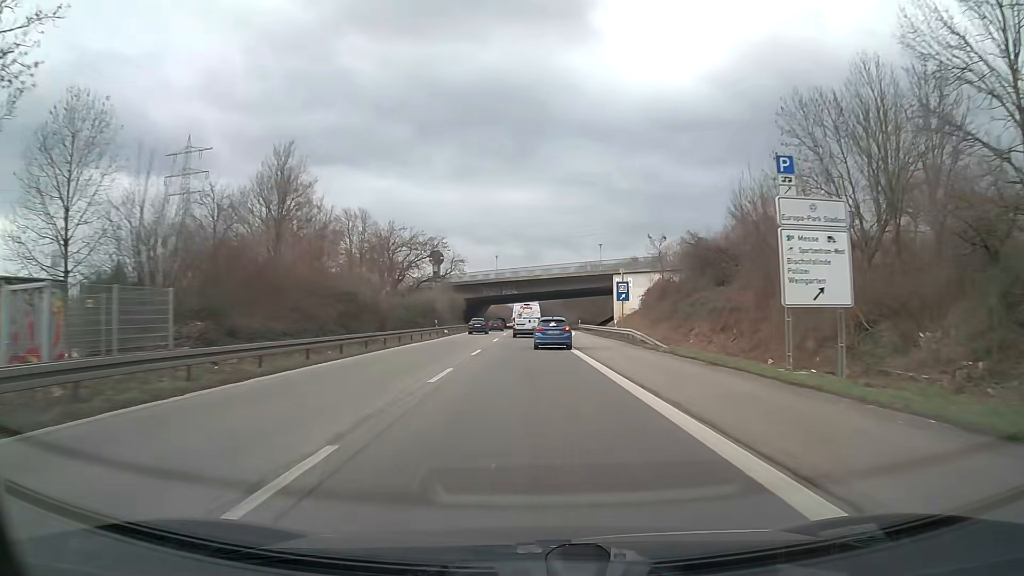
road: trunk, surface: asphalt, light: Day
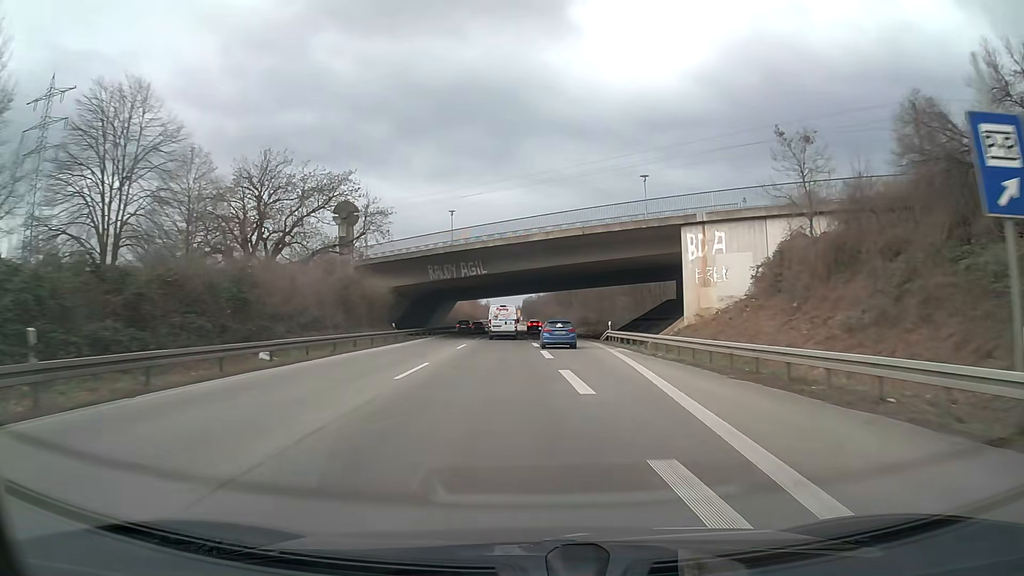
(+0.5, +44.0) m; +1°
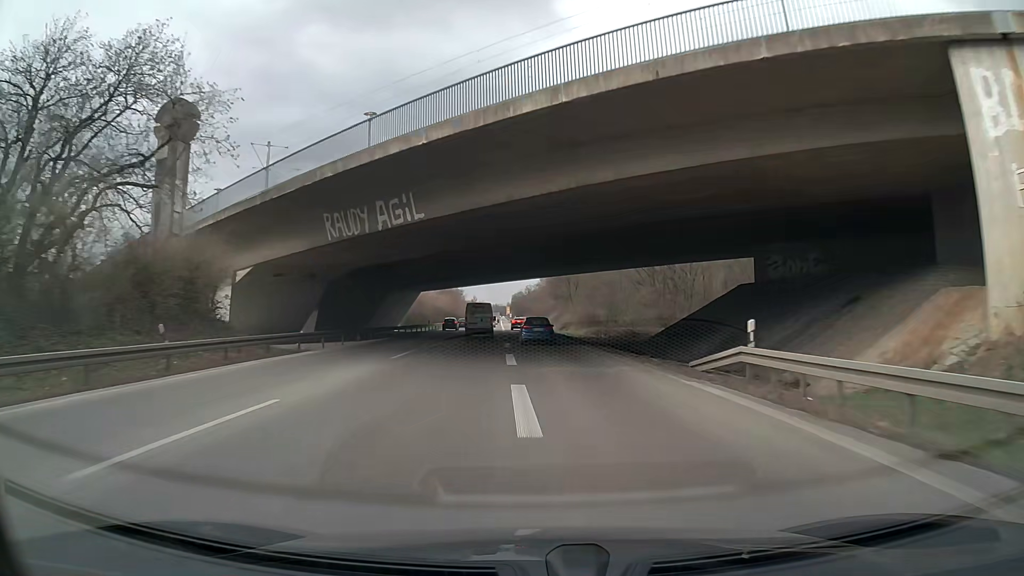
(+0.1, +28.6) m; -1°
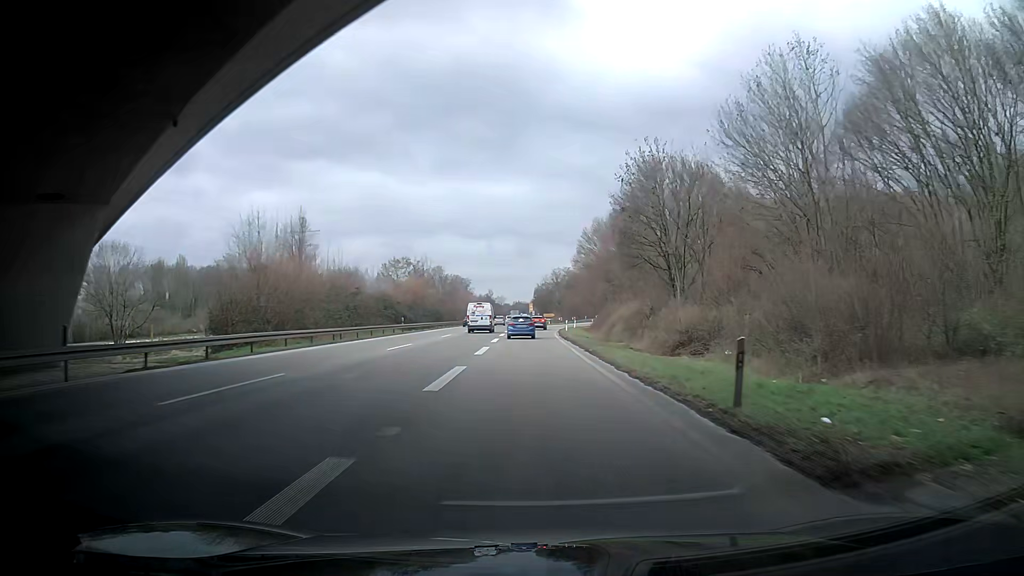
(-0.7, +67.3) m; 0°
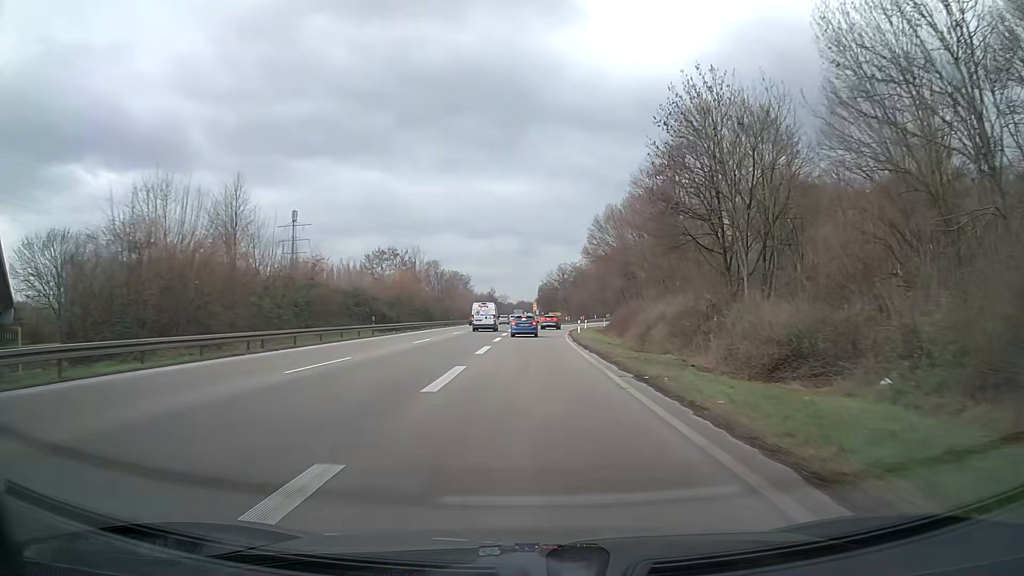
(-0.1, +12.2) m; -1°
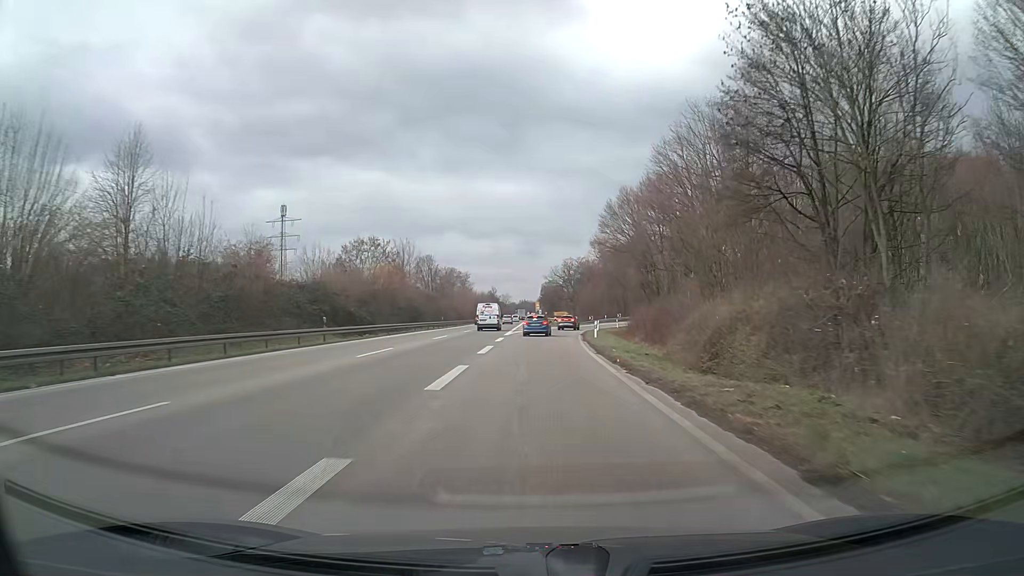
(0.0, +11.7) m; 0°
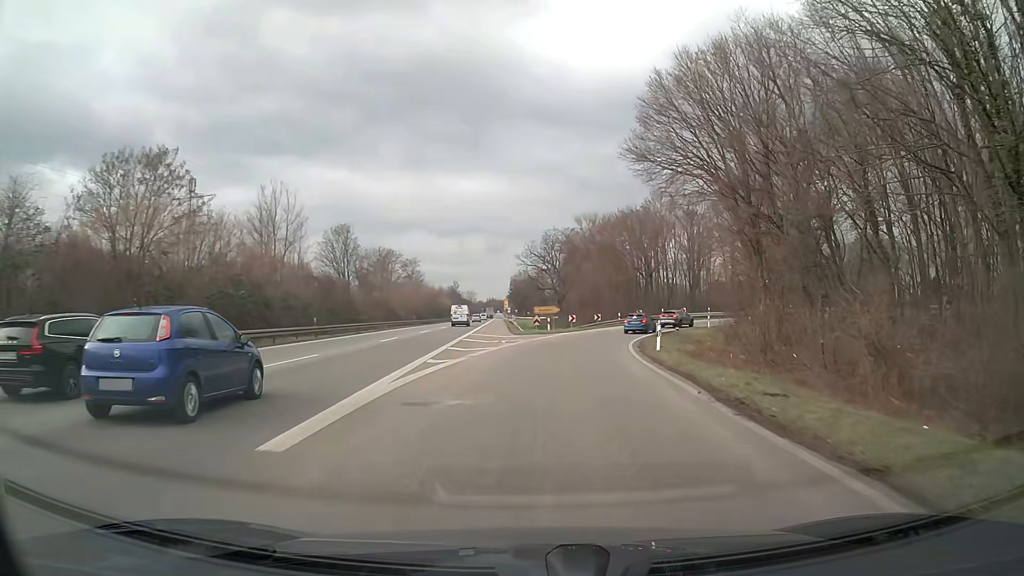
(+0.8, +41.3) m; +4°
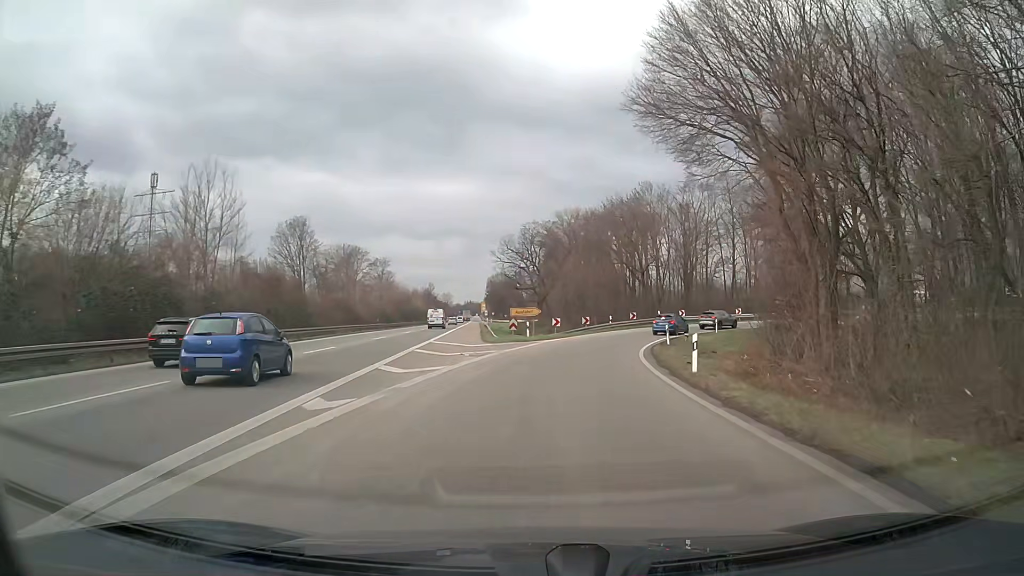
(+0.2, +9.5) m; +2°
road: trunk_link
